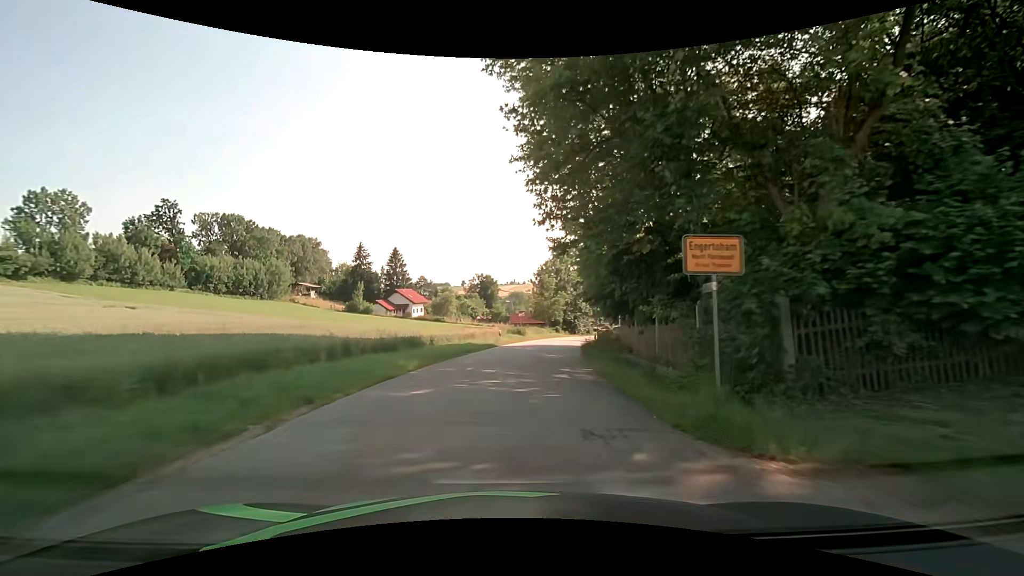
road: tertiary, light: Day
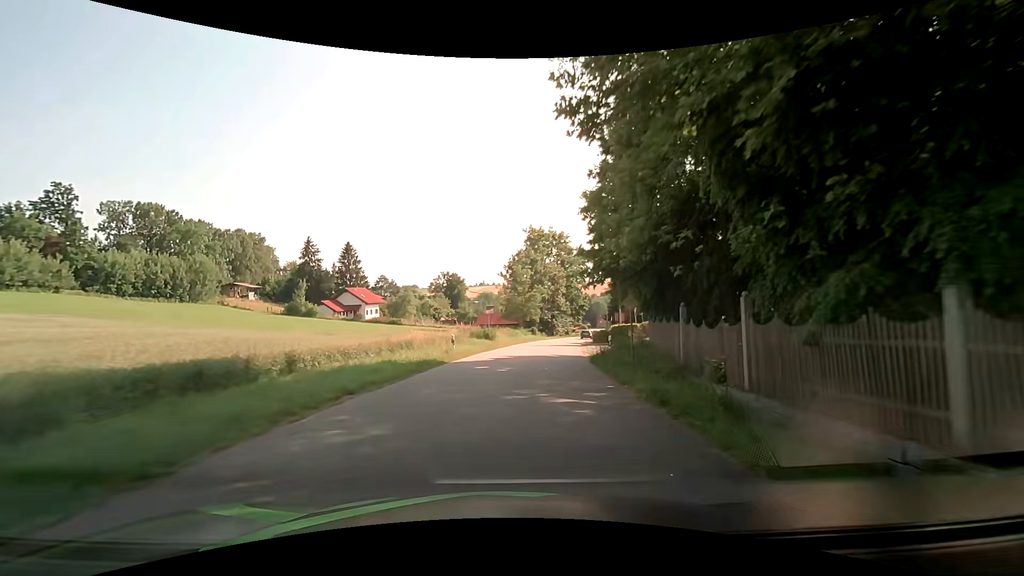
(+0.4, +15.2) m; +3°
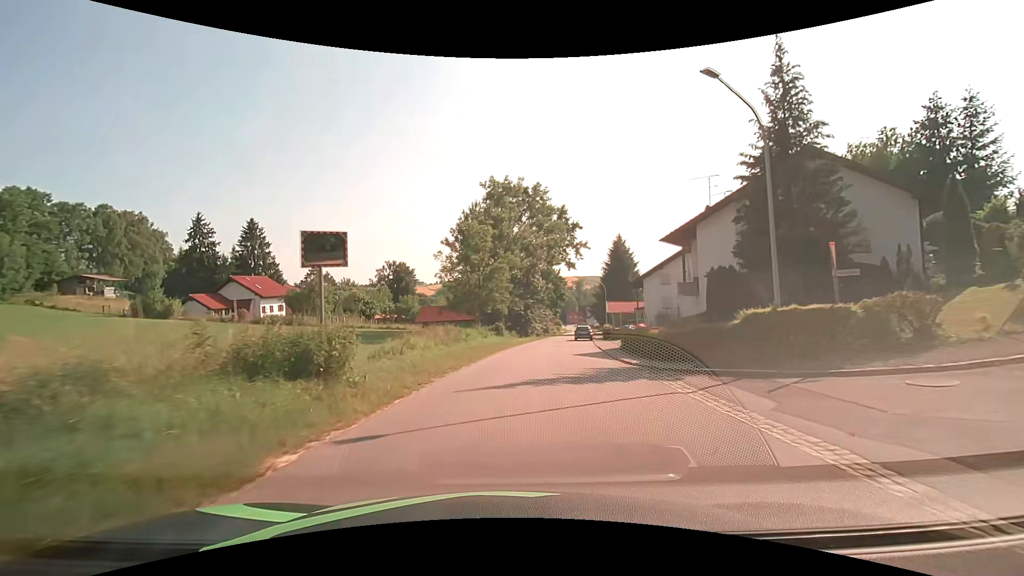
(+1.2, +30.4) m; +4°
(0, +10) (+1, +20) (+2, +30) (+3, +40) (+4, +50) (+6, +60) (+8, +69) (+10, +79) (+12, +89) (+16, +98) m
